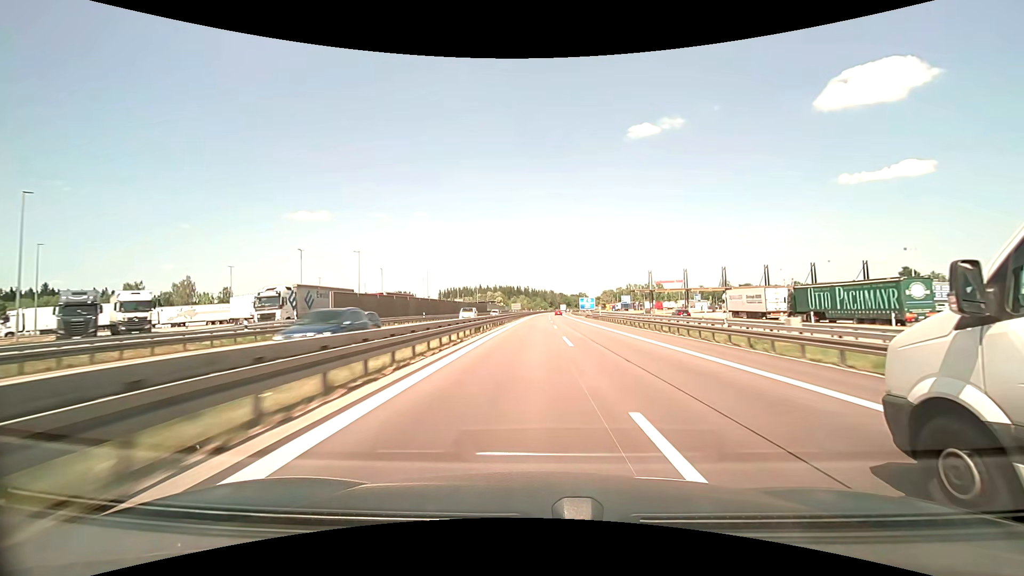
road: motorway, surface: asphalt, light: Day
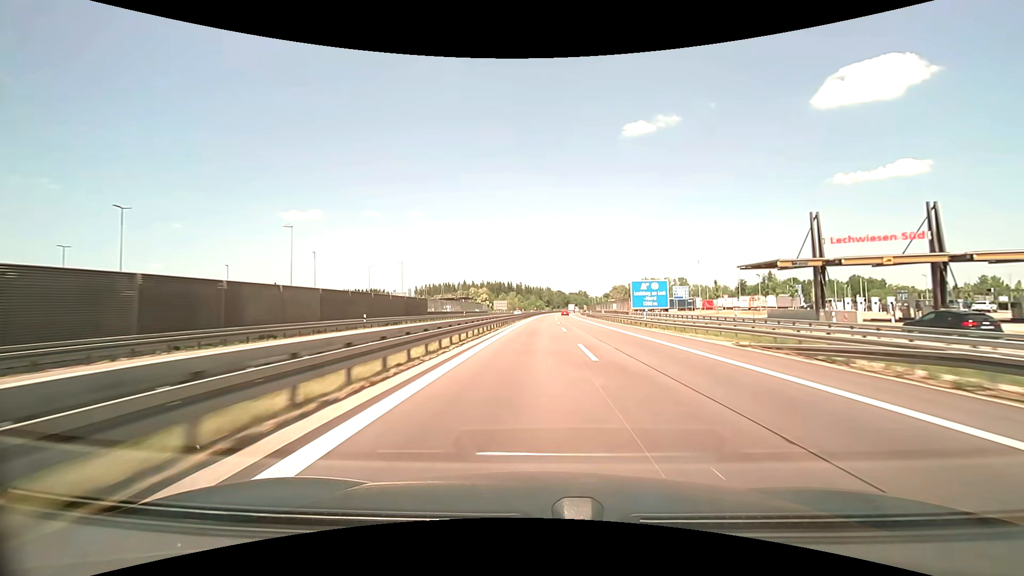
(+0.5, +77.4) m; 0°
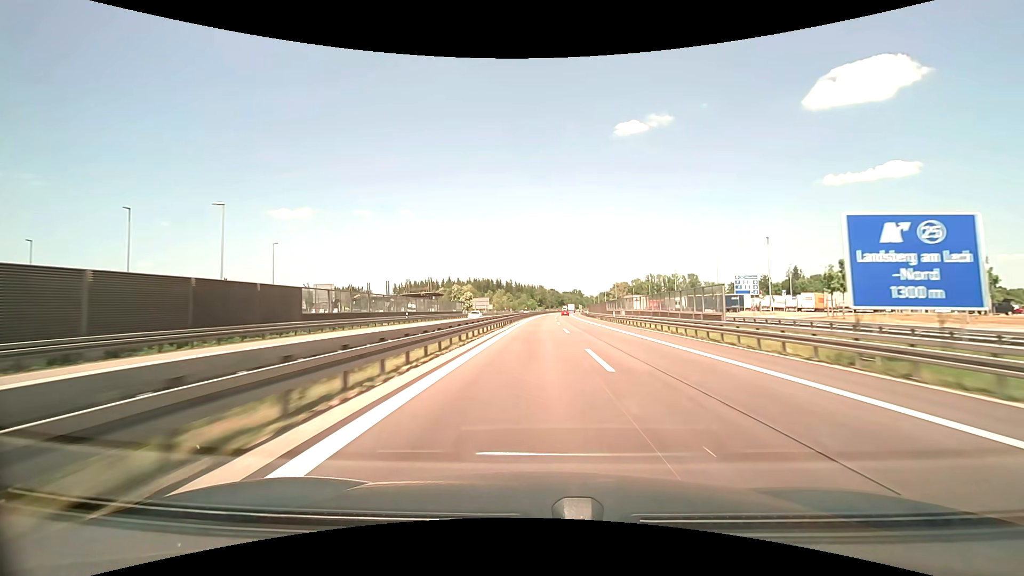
(+0.3, +38.4) m; +1°
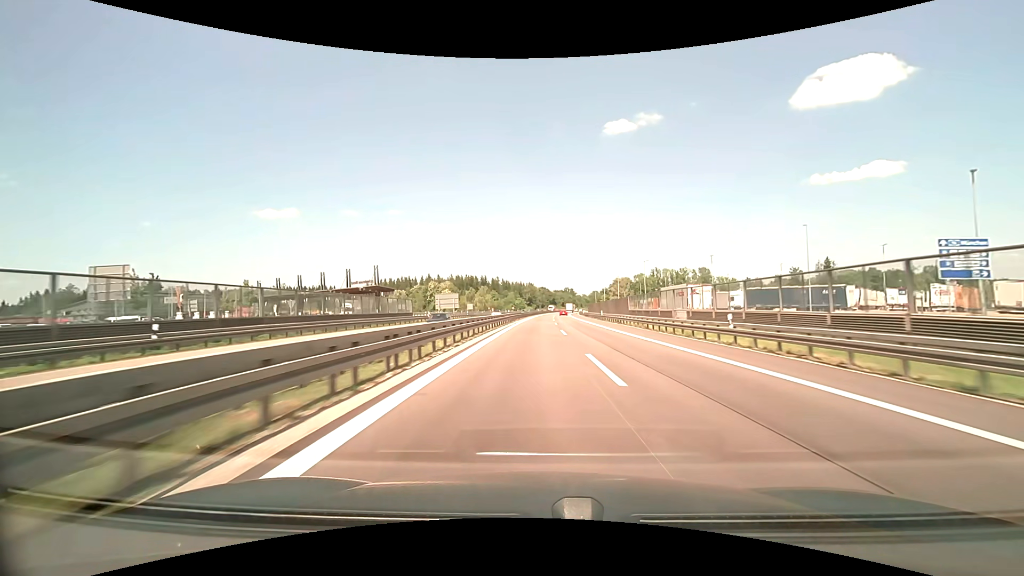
(+0.3, +38.3) m; +1°
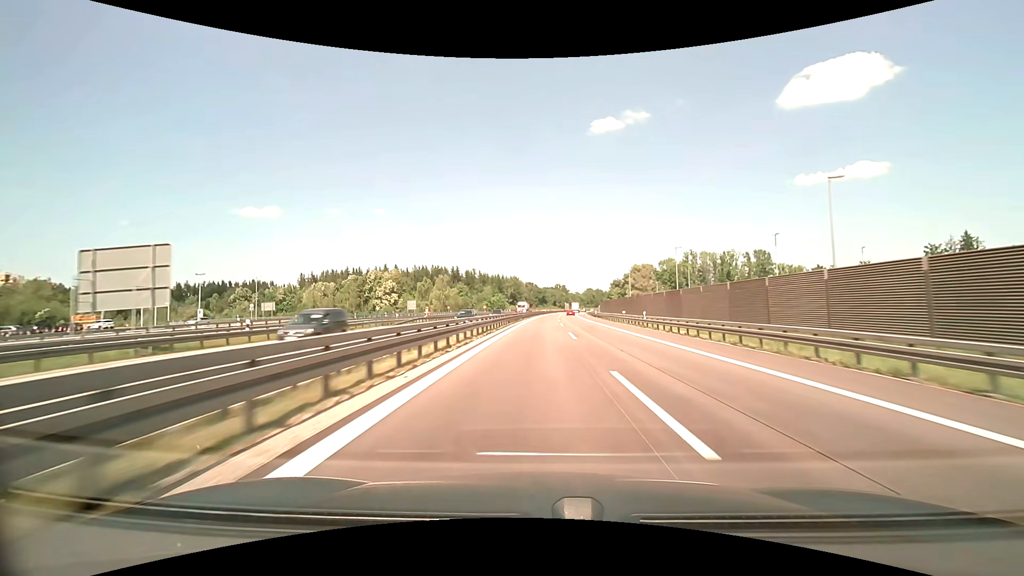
(+1.0, +76.4) m; +1°
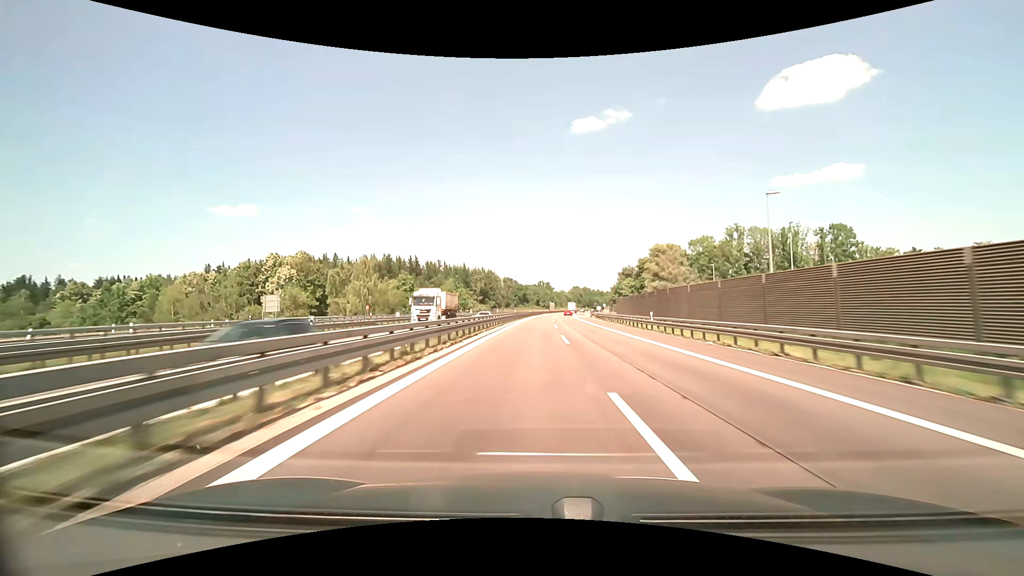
(+1.3, +57.0) m; +2°
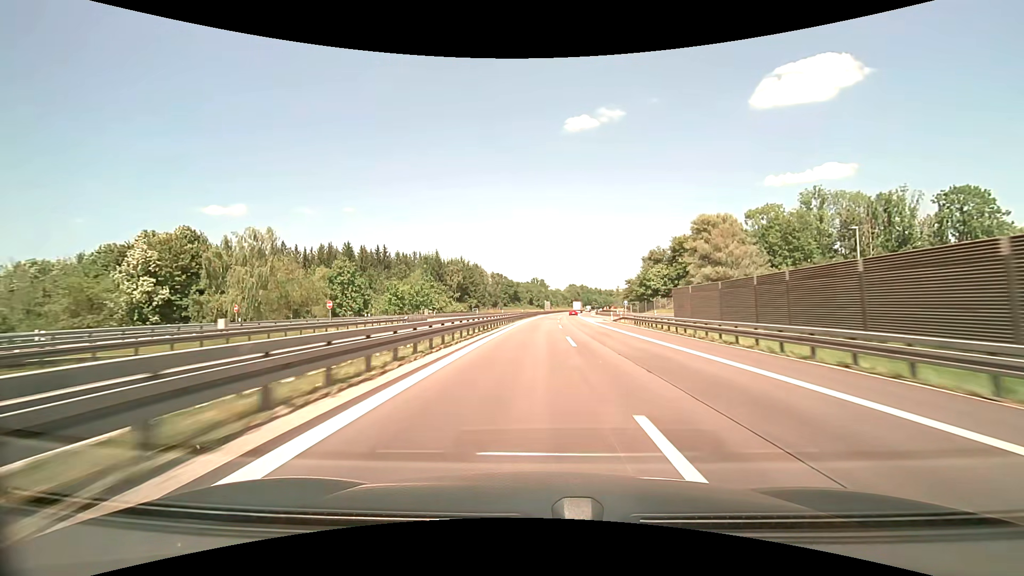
(+0.4, +37.9) m; +1°
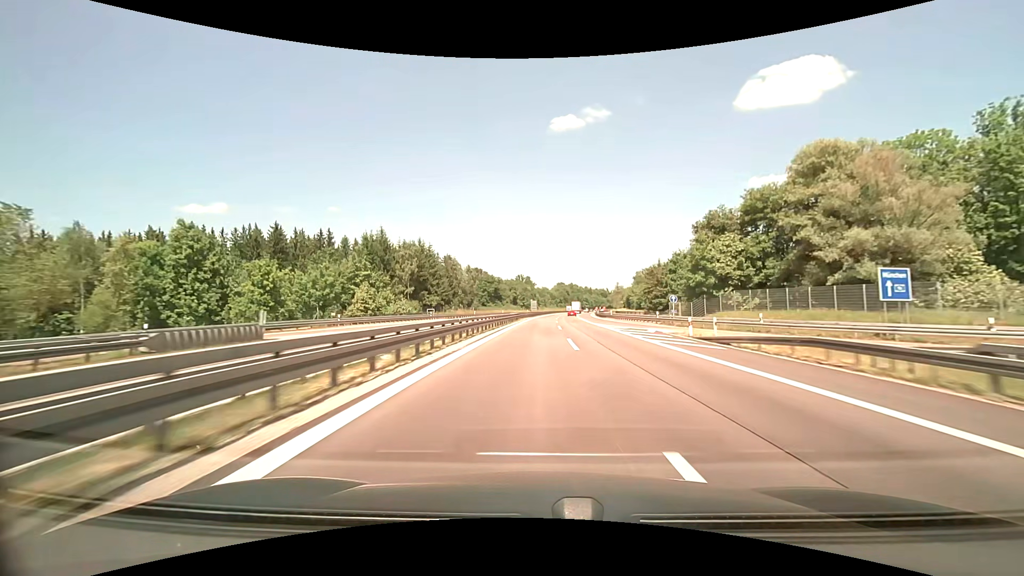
(+0.3, +37.8) m; +1°
(0, +10) (0, +20) (0, +30) (+1, +40) (+1, +50) (+2, +60) (+2, +70) (+3, +80) (+4, +90) (+5, +100) m
